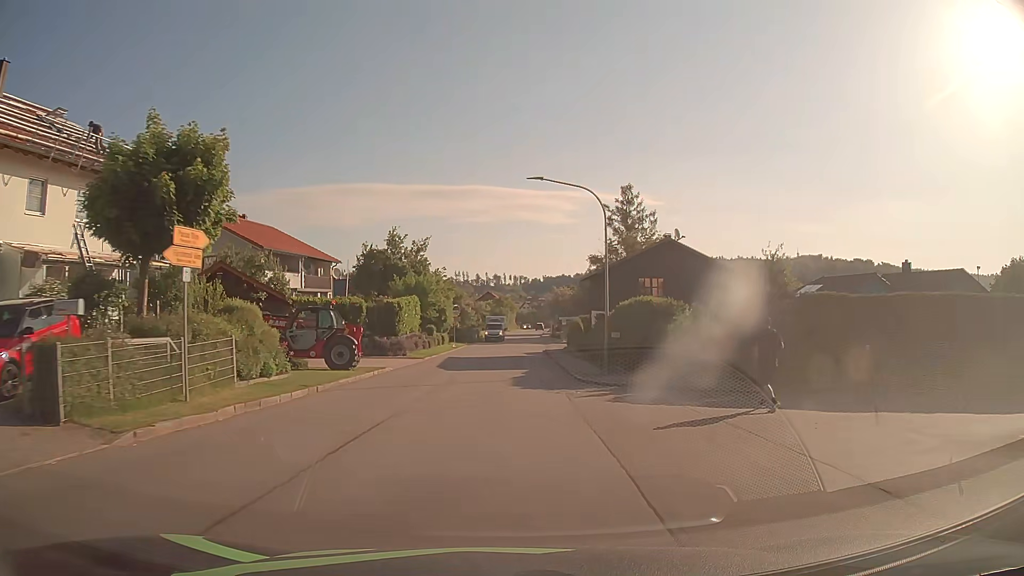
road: tertiary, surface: asphalt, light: Day
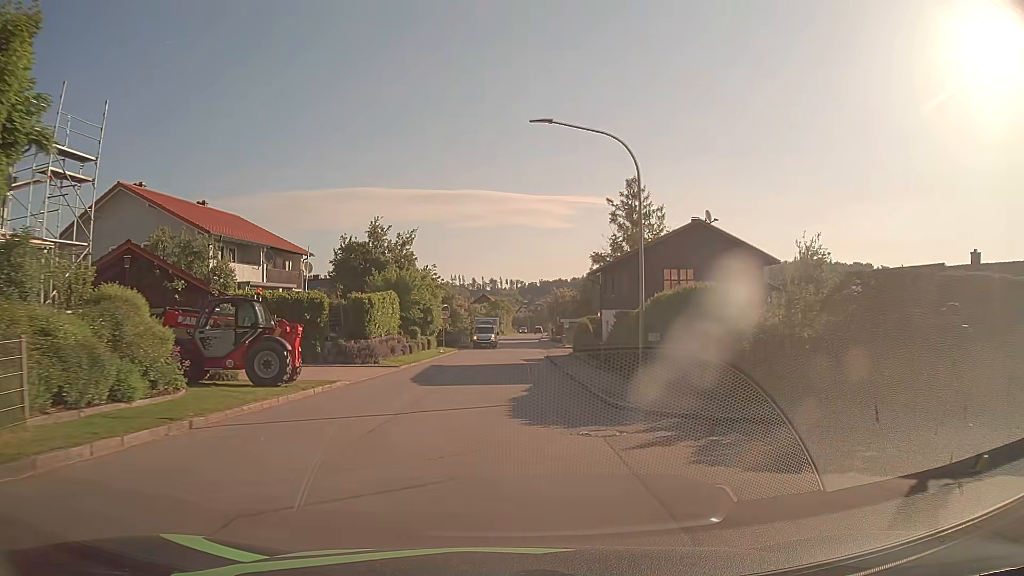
(0.0, +7.3) m; 0°
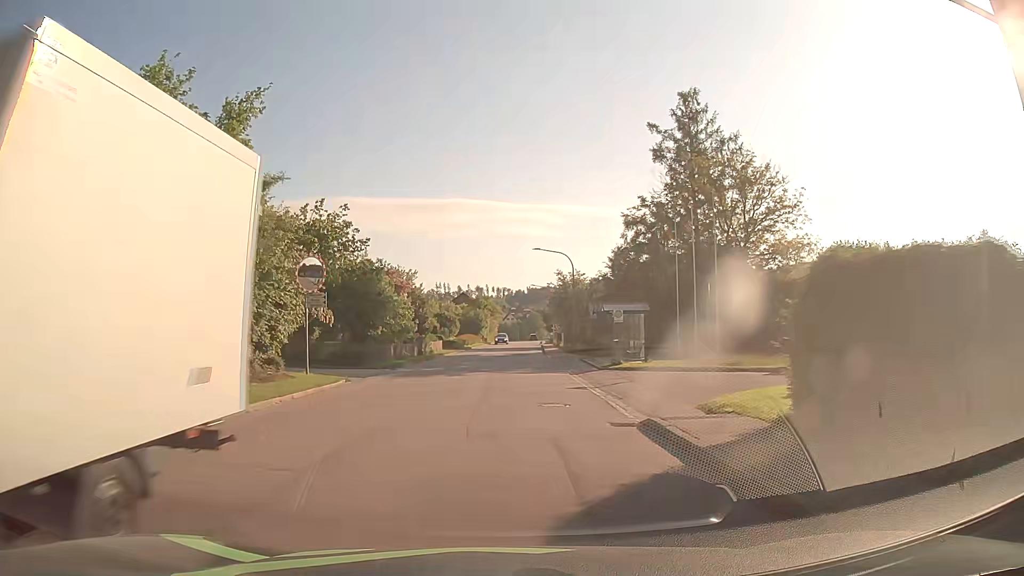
(+0.4, +36.9) m; +1°
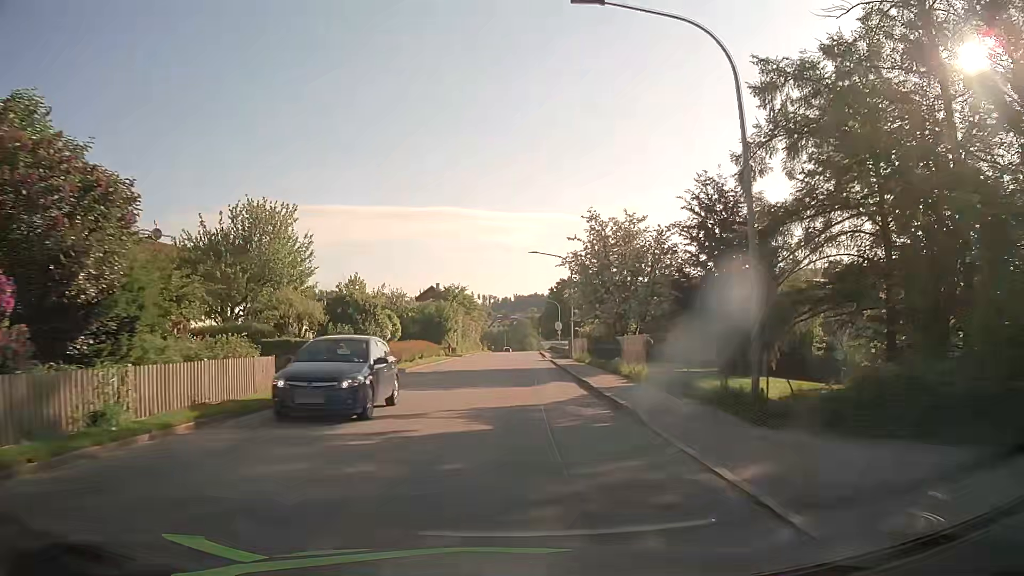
(+0.4, +37.2) m; +1°
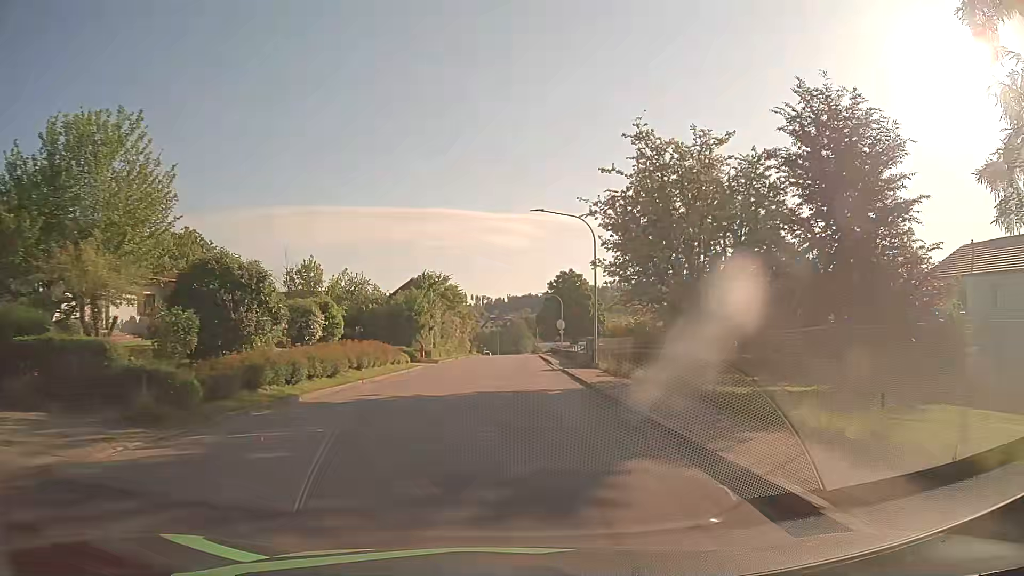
(0.0, +14.9) m; 0°
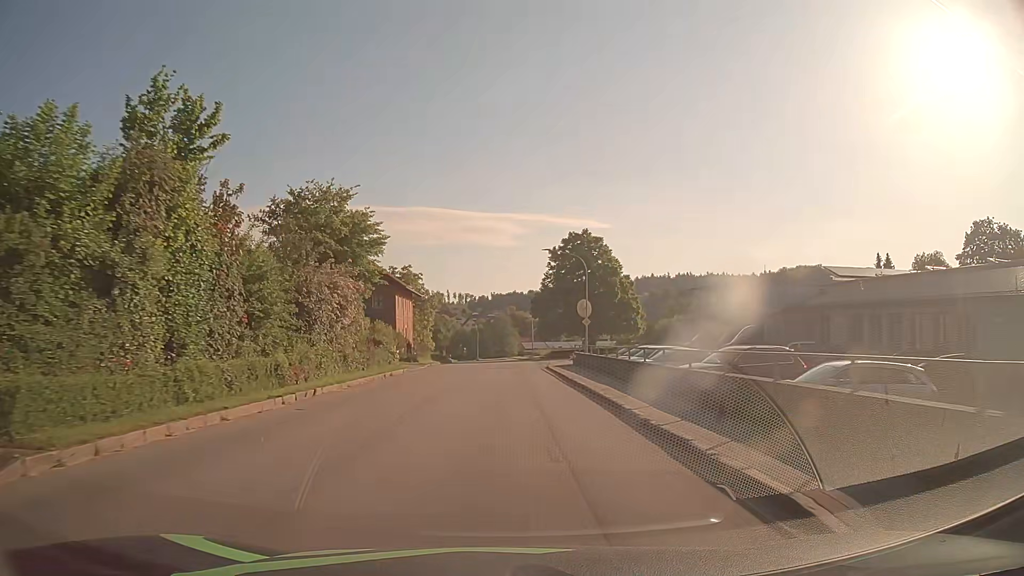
(+0.6, +37.8) m; +2°
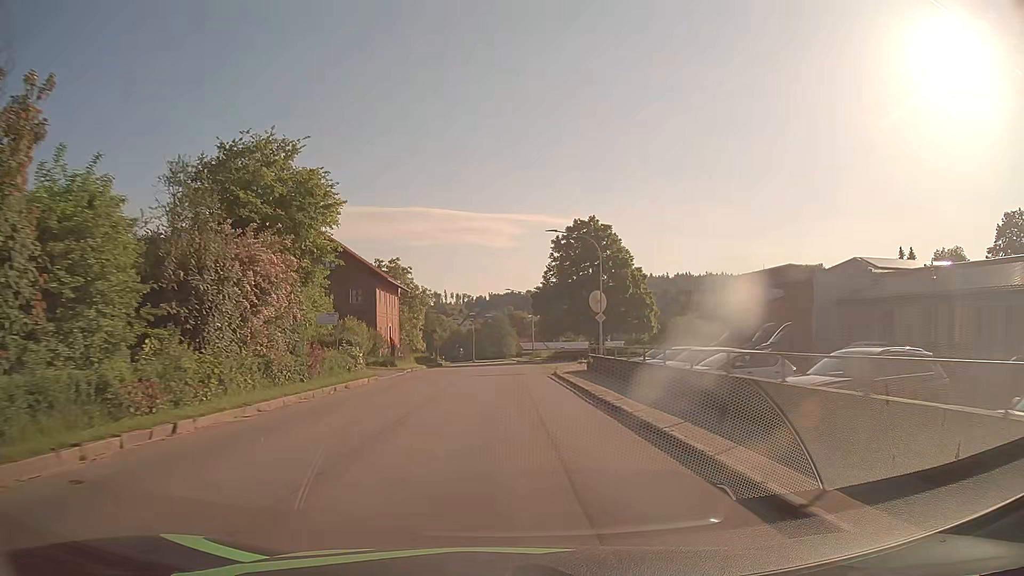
(0.0, +7.6) m; 0°
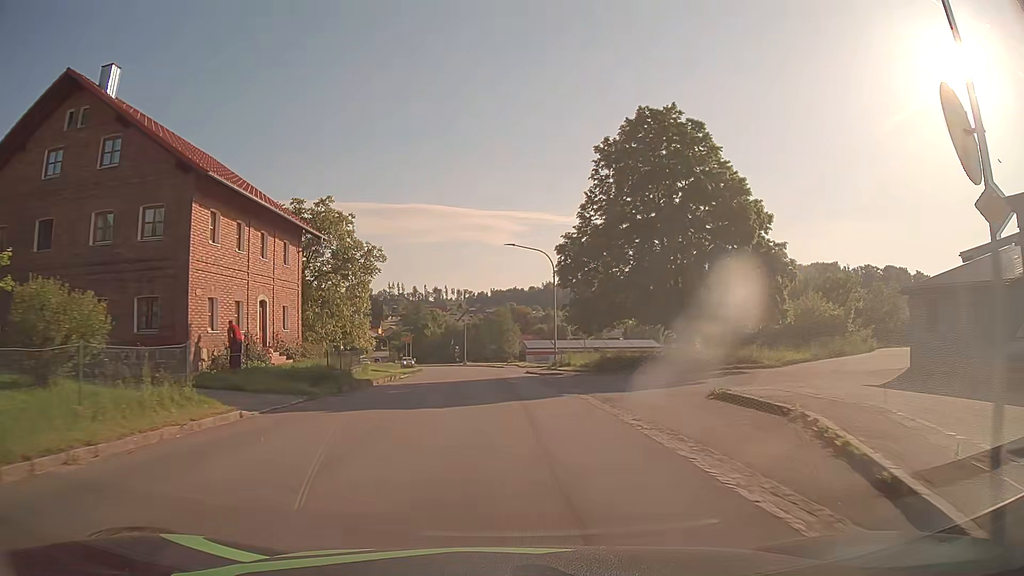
(+0.1, +30.4) m; 0°
(0, +10) (0, +20) (-1, +30) (-1, +40) (-2, +50) (-3, +60) (-4, +70) (-6, +80) (-8, +89) (-10, +99) m
